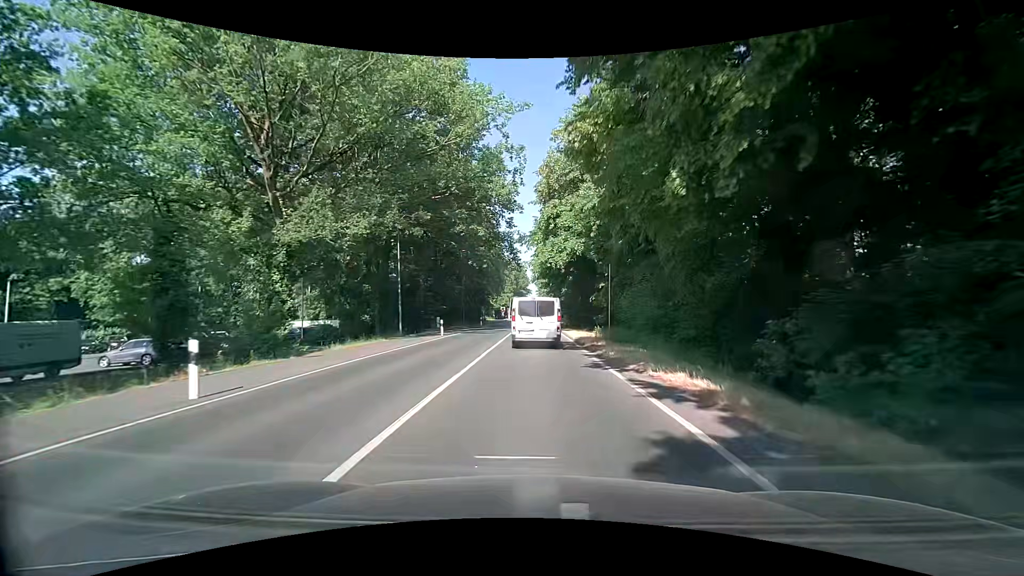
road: secondary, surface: asphalt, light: Day
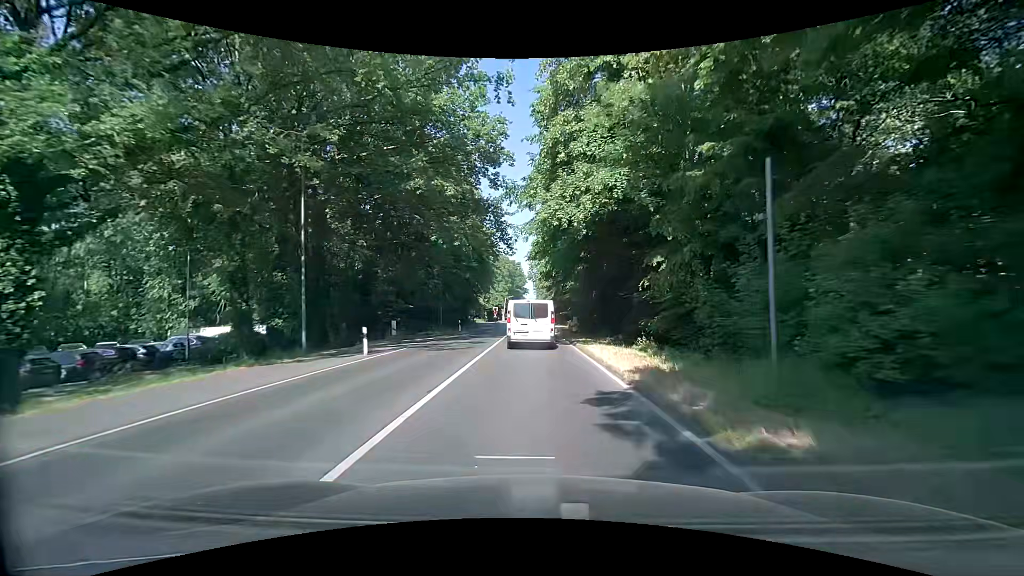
(+0.1, +15.2) m; +1°
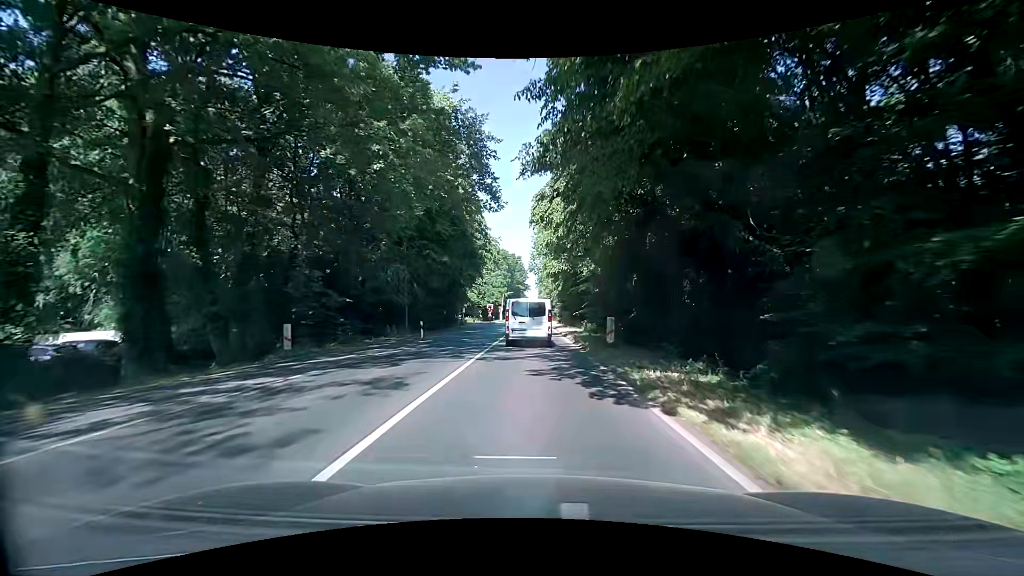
(0.0, +15.6) m; +1°
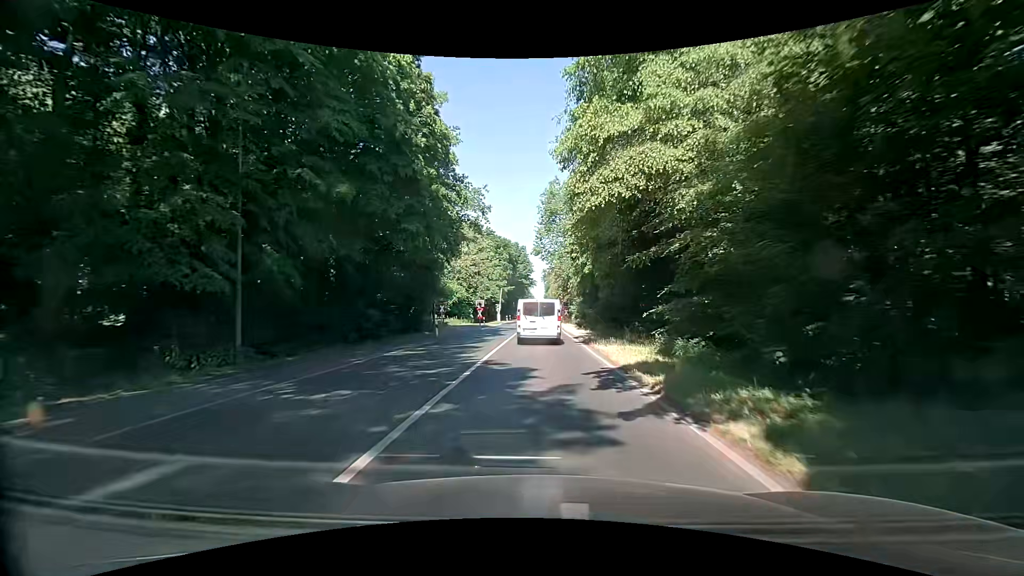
(-0.5, +23.2) m; -1°
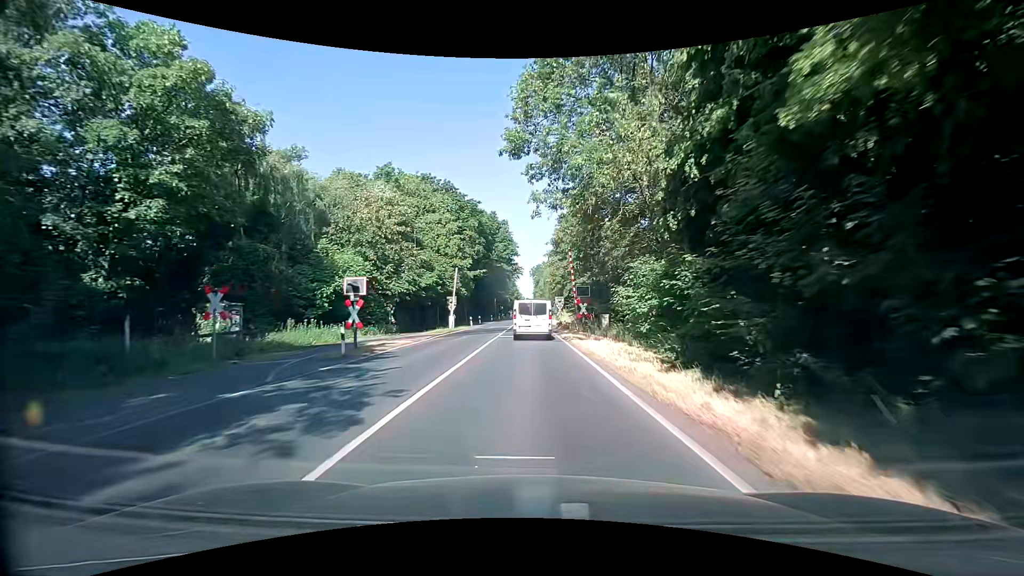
(-0.1, +38.7) m; 0°
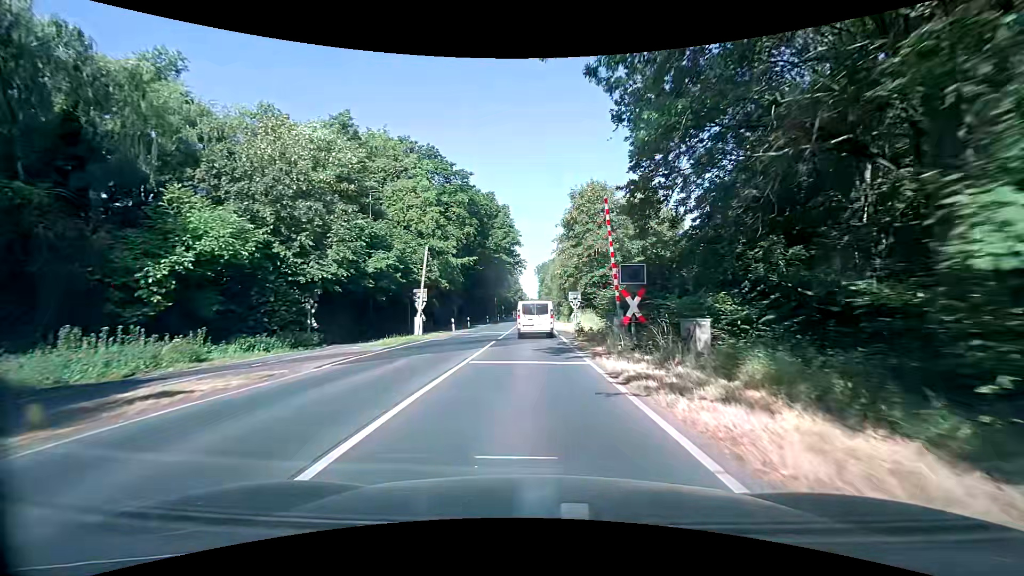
(-0.2, +15.0) m; -1°
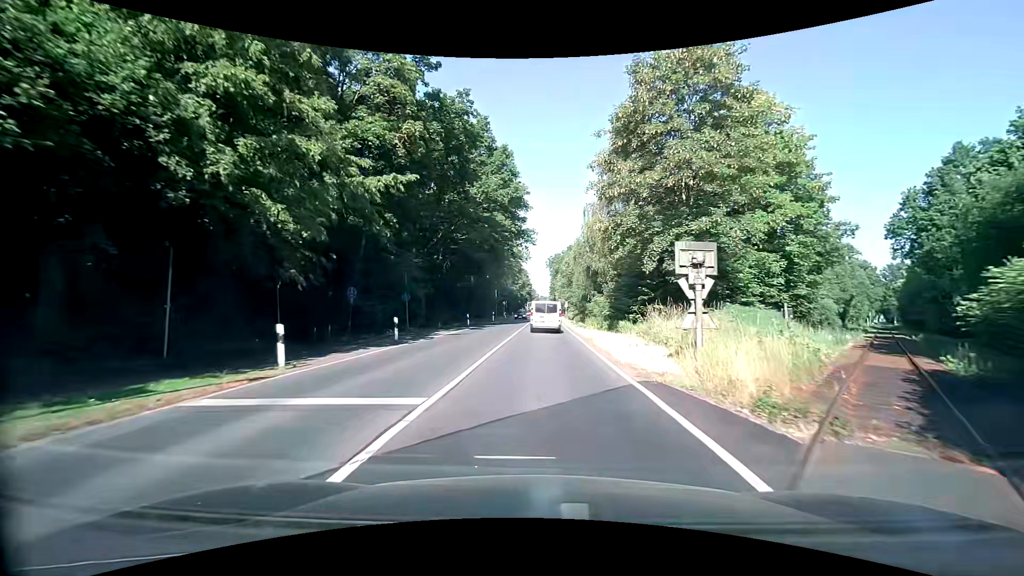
(-0.3, +28.3) m; -2°
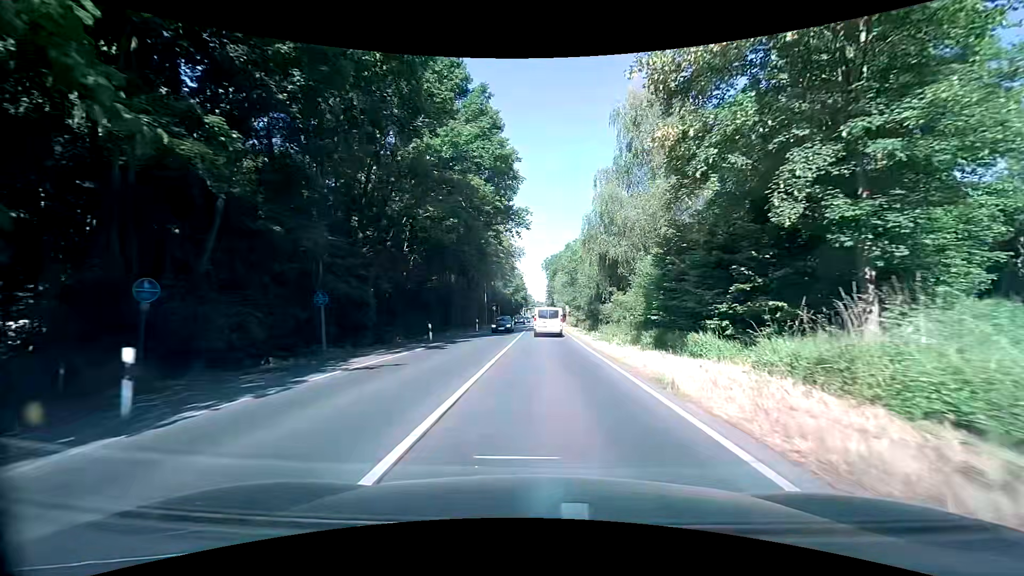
(+0.2, +13.9) m; +1°
(0, +10) (0, +20) (0, +30) (+1, +40) (+1, +50) (+1, +60) (+1, +70) (+2, +80) (+2, +90) (+2, +100) m
